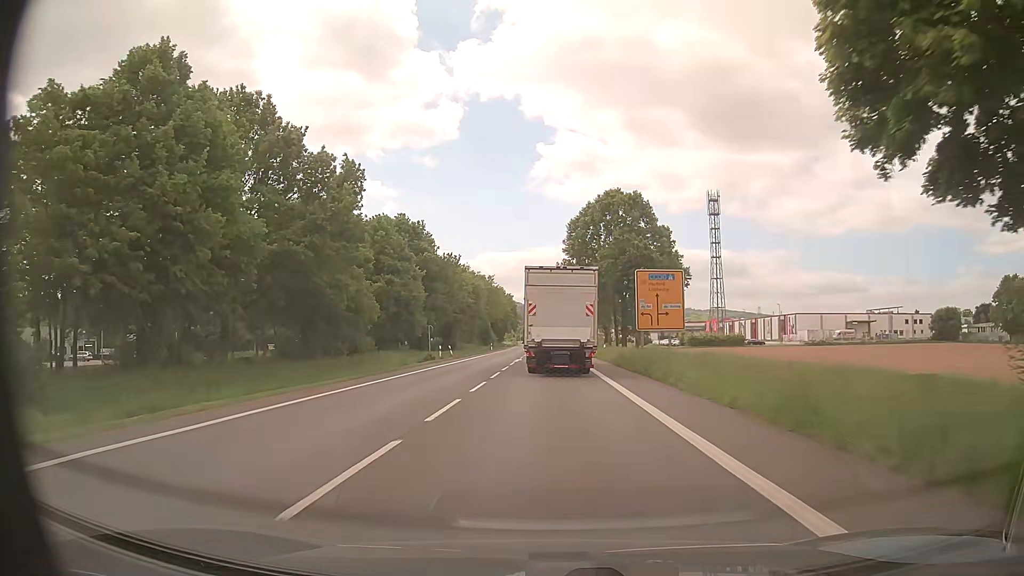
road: primary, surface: asphalt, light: Day
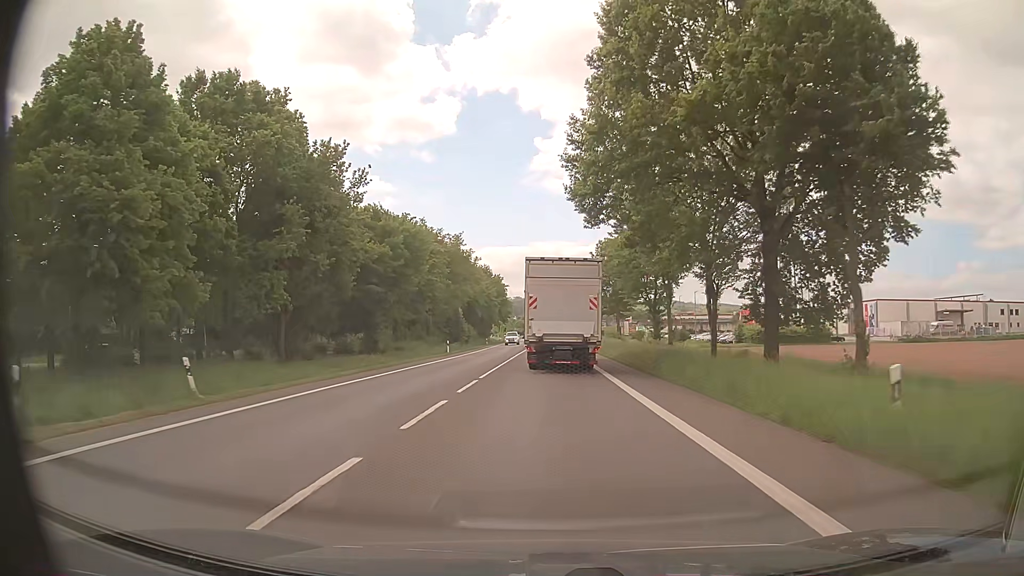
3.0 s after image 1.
(0.0, +44.4) m; 0°
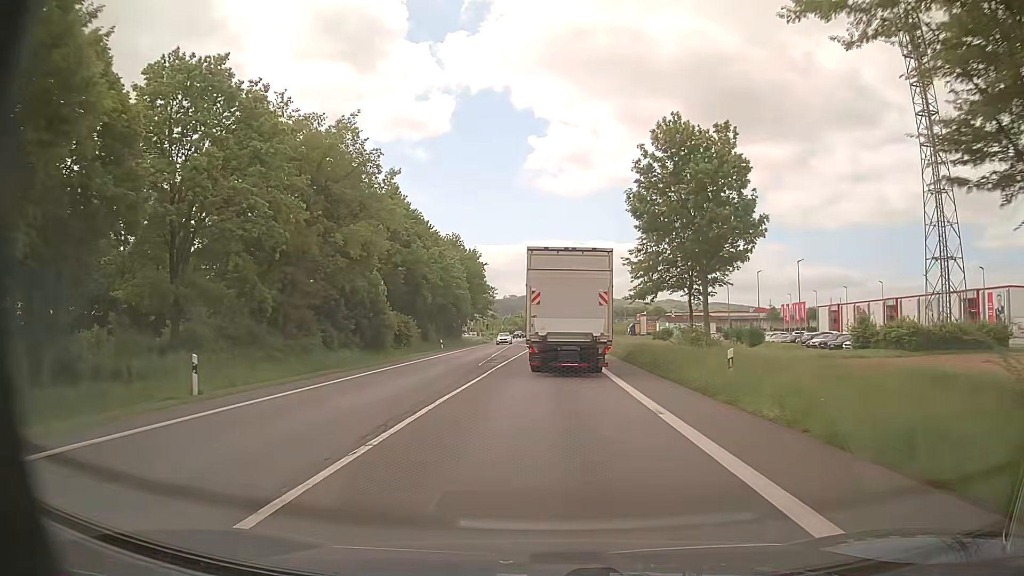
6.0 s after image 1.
(+0.1, +42.7) m; 0°
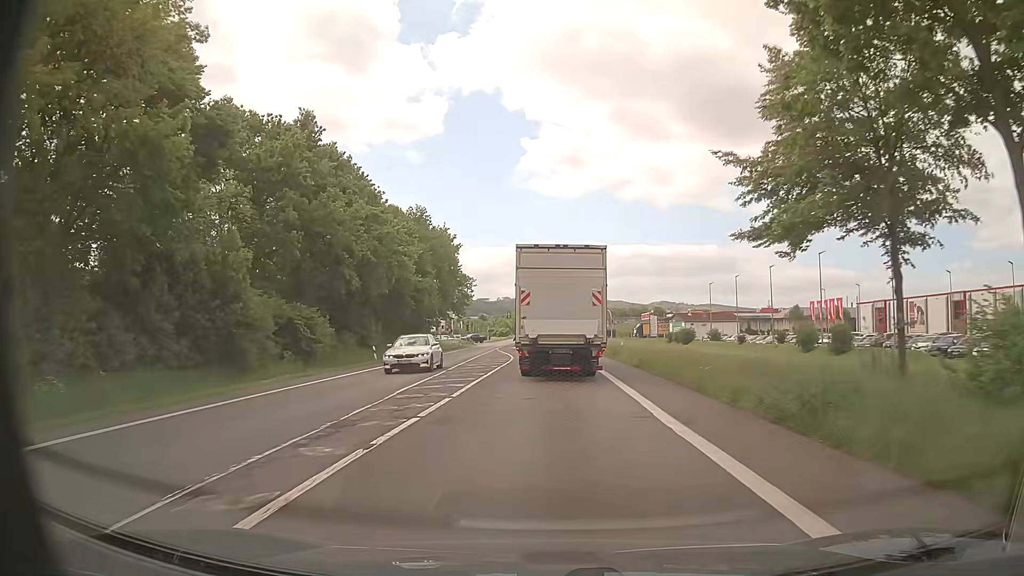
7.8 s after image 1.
(+0.1, +23.6) m; 0°
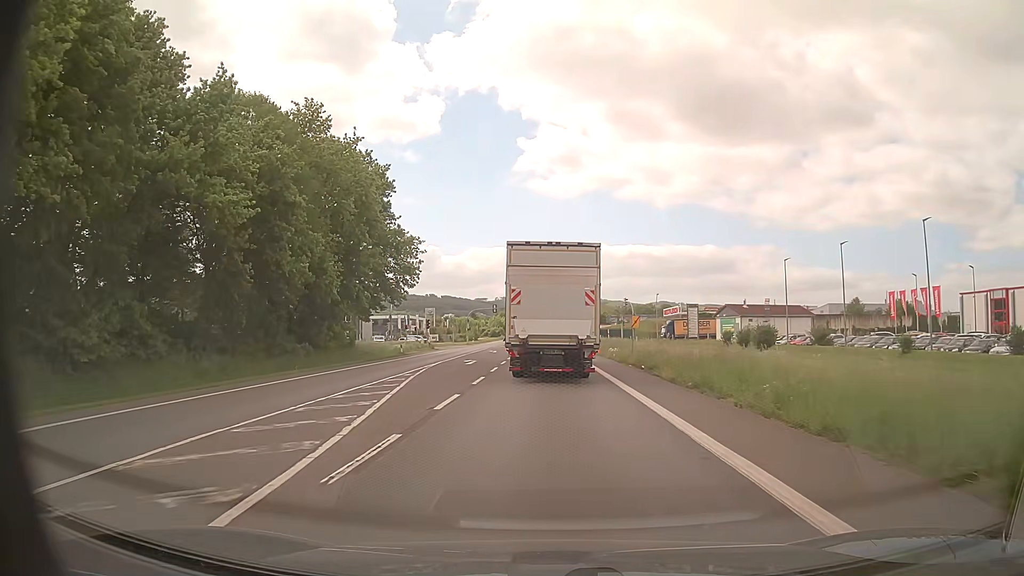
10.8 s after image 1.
(+0.1, +36.8) m; 0°
(0, +10) (0, +20) (0, +30) (0, +40) (0, +50) (-1, +60) (-1, +70) (-1, +80) (-1, +90) (-2, +100) m
